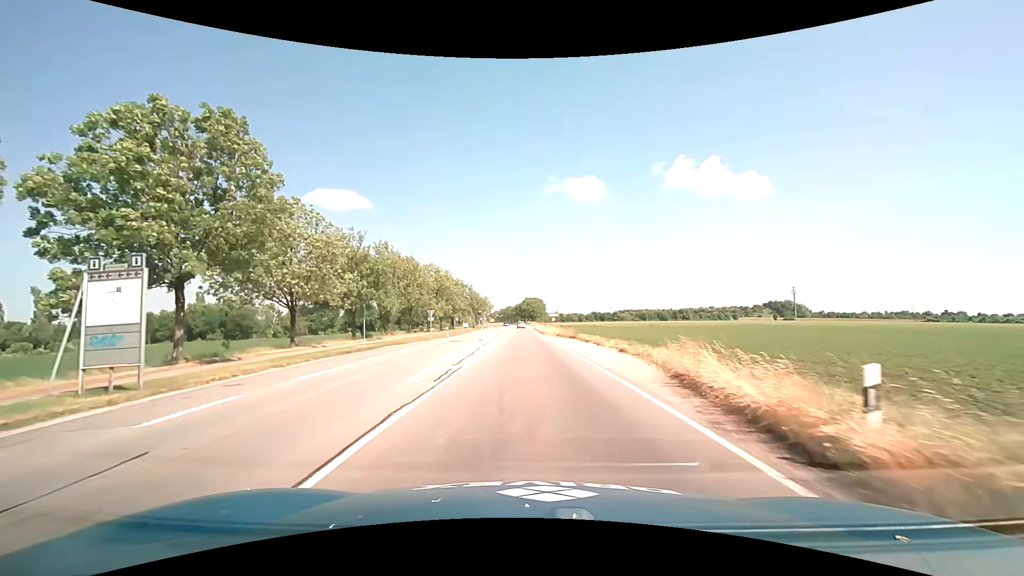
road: secondary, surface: asphalt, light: Day
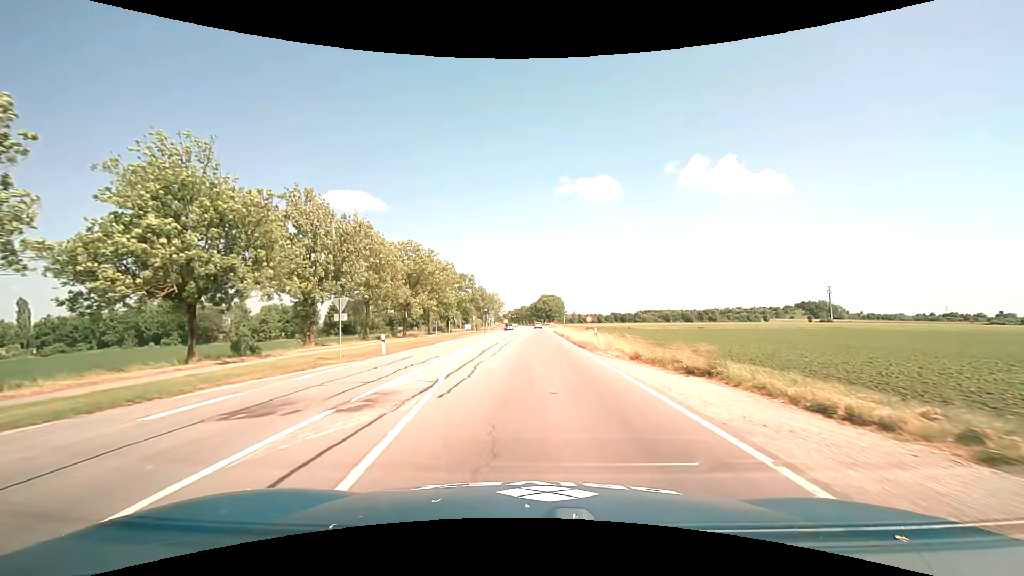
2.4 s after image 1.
(-0.6, +29.1) m; -2°
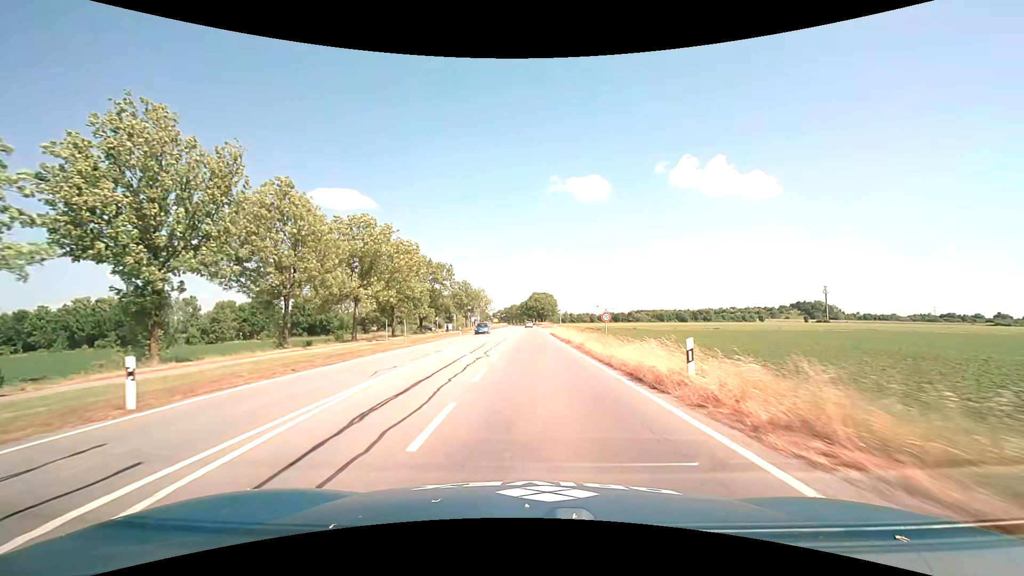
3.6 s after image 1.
(+0.1, +16.1) m; +1°
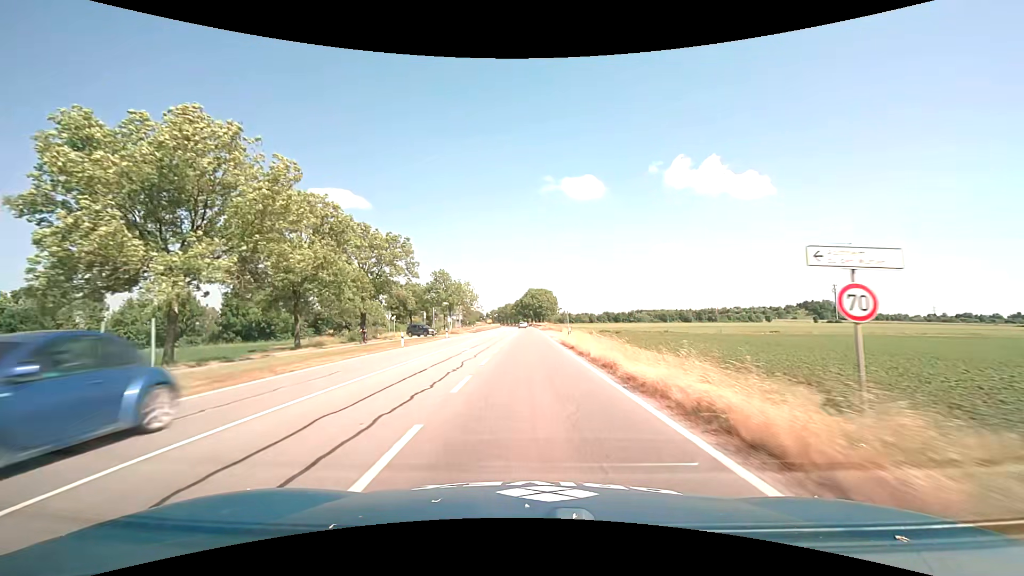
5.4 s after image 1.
(+0.2, +26.0) m; +1°
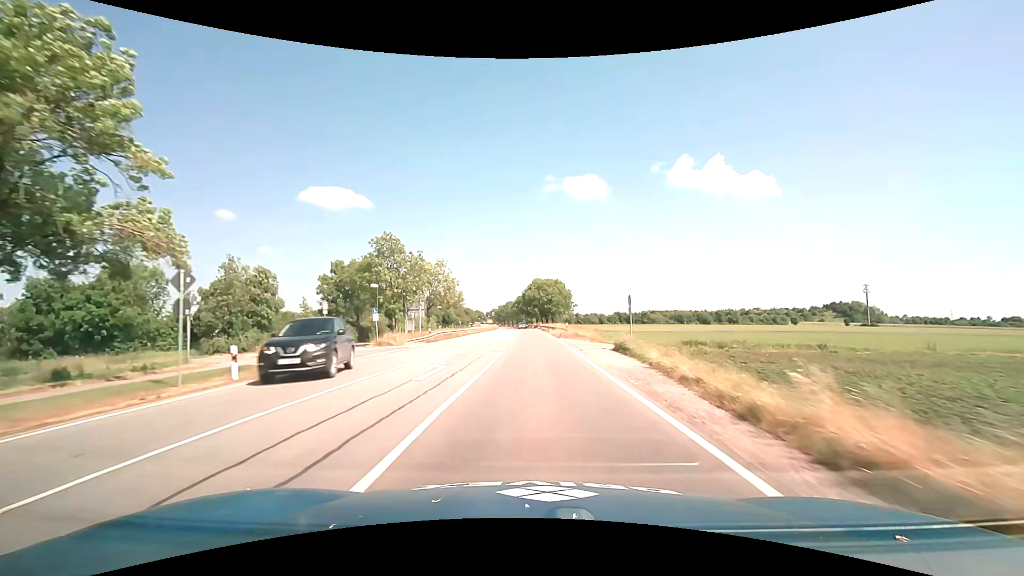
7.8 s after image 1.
(-0.2, +38.8) m; 0°
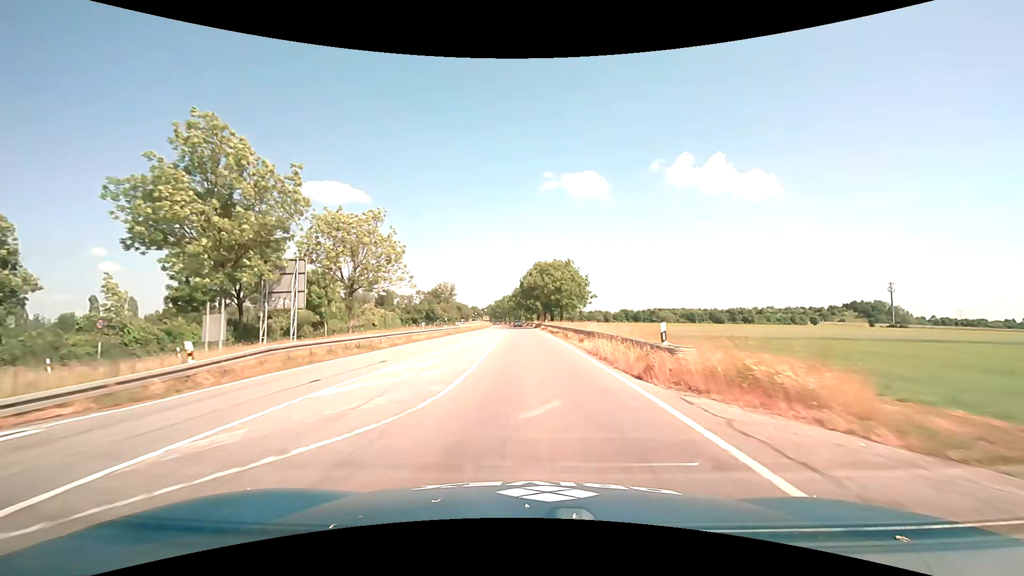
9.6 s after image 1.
(0.0, +31.9) m; 0°
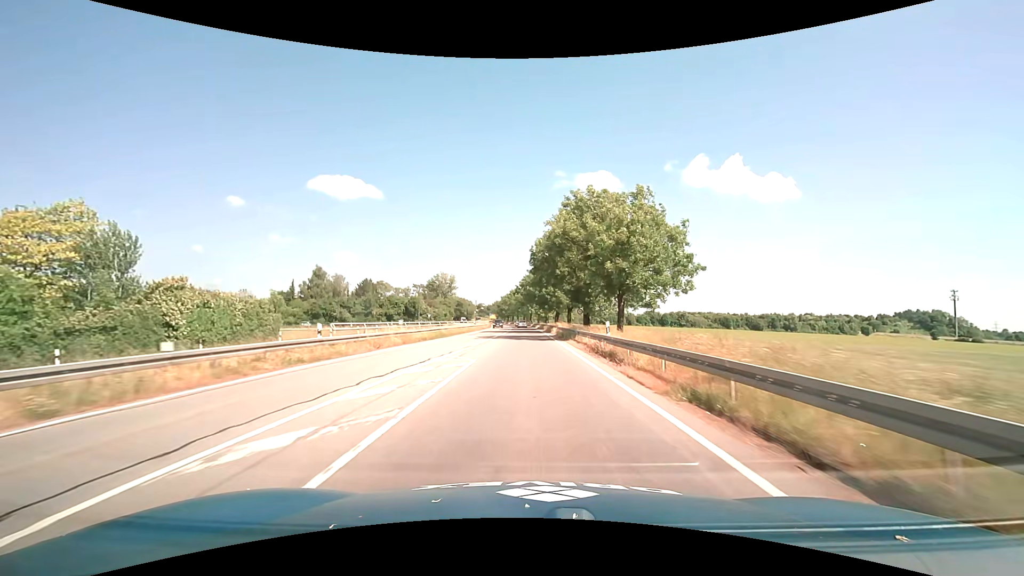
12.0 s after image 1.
(-0.4, +43.7) m; -1°
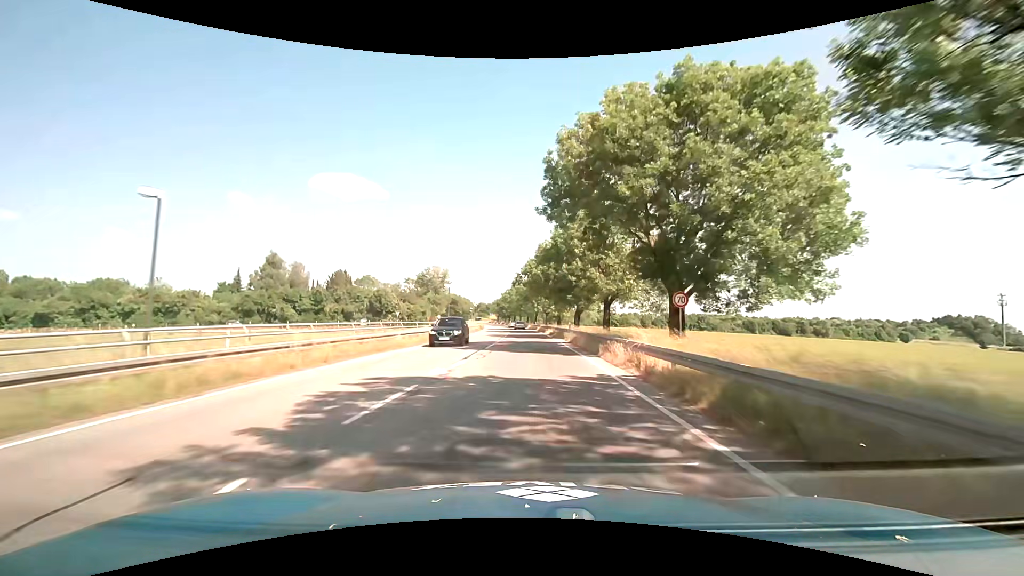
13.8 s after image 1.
(-0.3, +32.1) m; 0°
